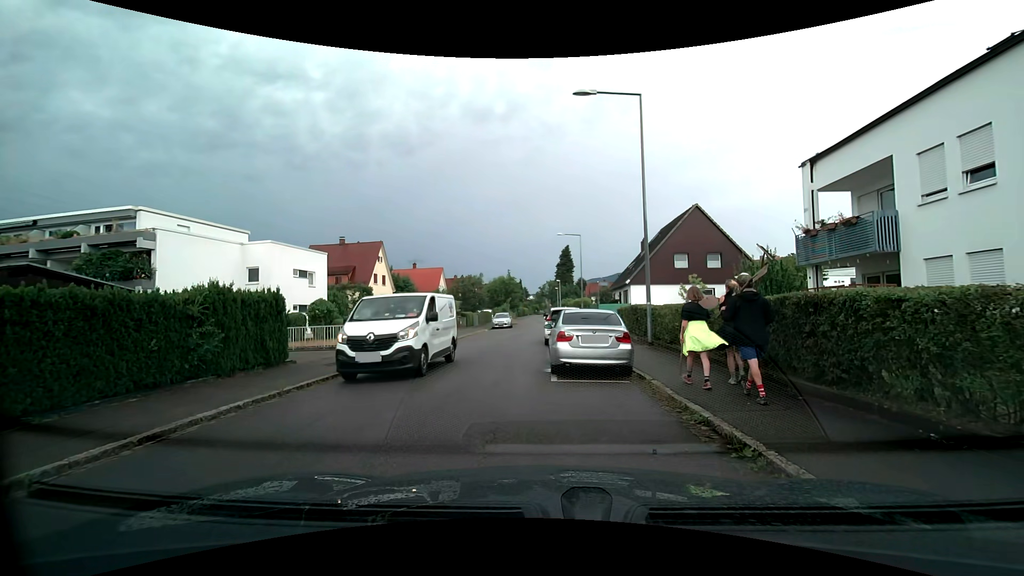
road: residential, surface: asphalt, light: Day
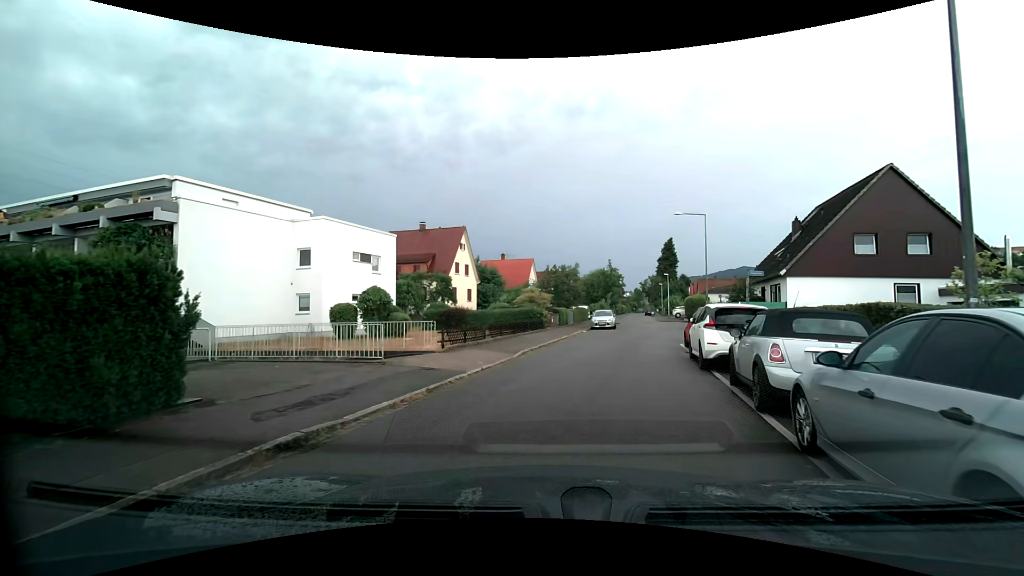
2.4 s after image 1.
(-0.5, +8.7) m; -8°
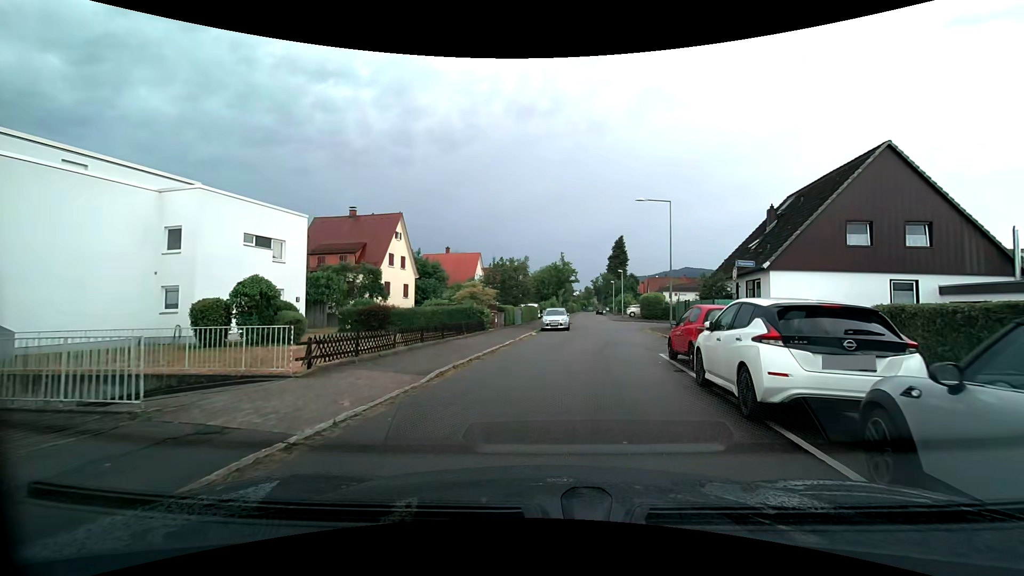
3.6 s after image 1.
(0.0, +5.8) m; +2°
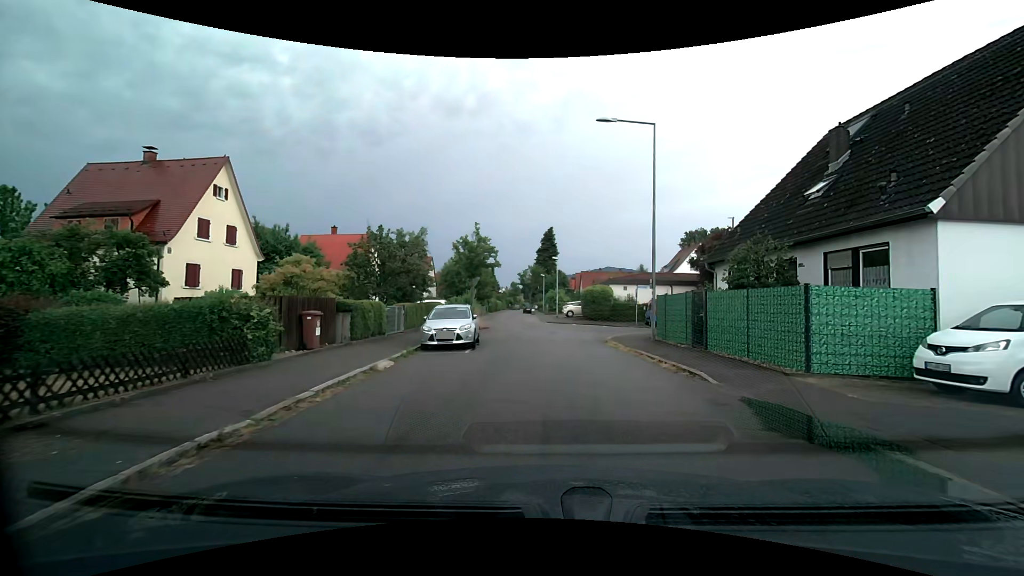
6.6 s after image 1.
(+1.2, +15.6) m; +8°
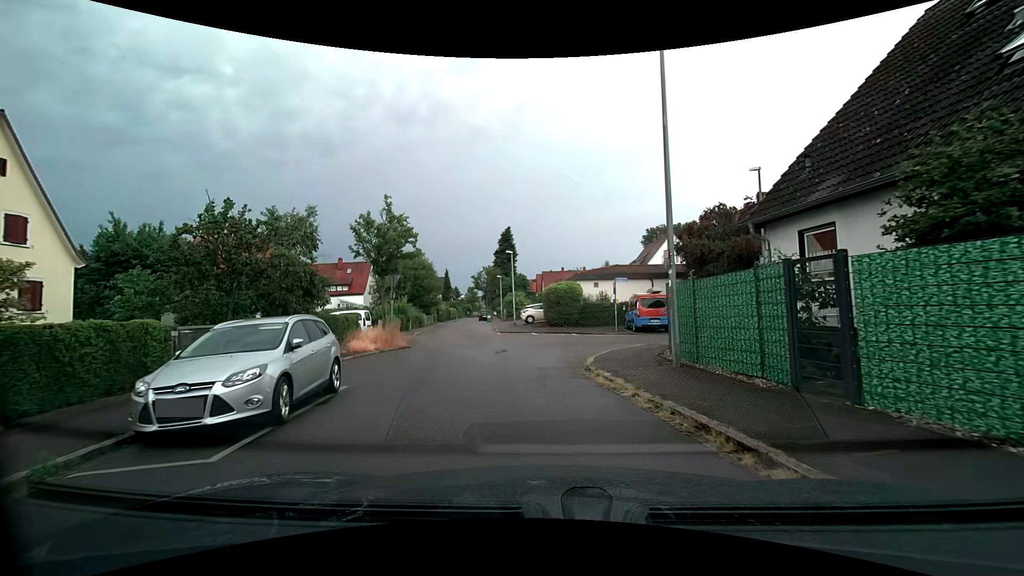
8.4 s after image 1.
(+0.7, +9.6) m; +5°
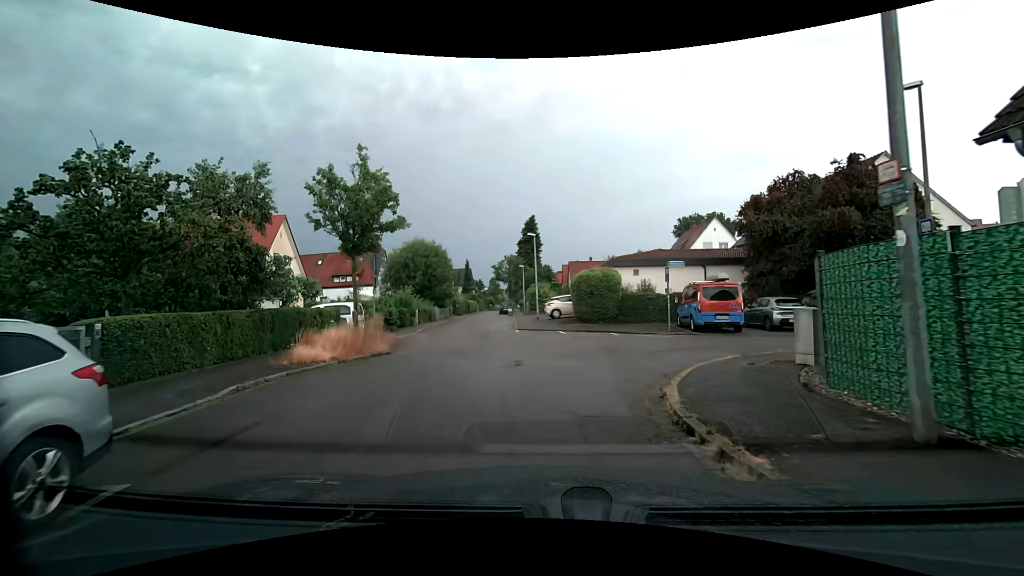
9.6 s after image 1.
(-0.1, +6.0) m; -2°
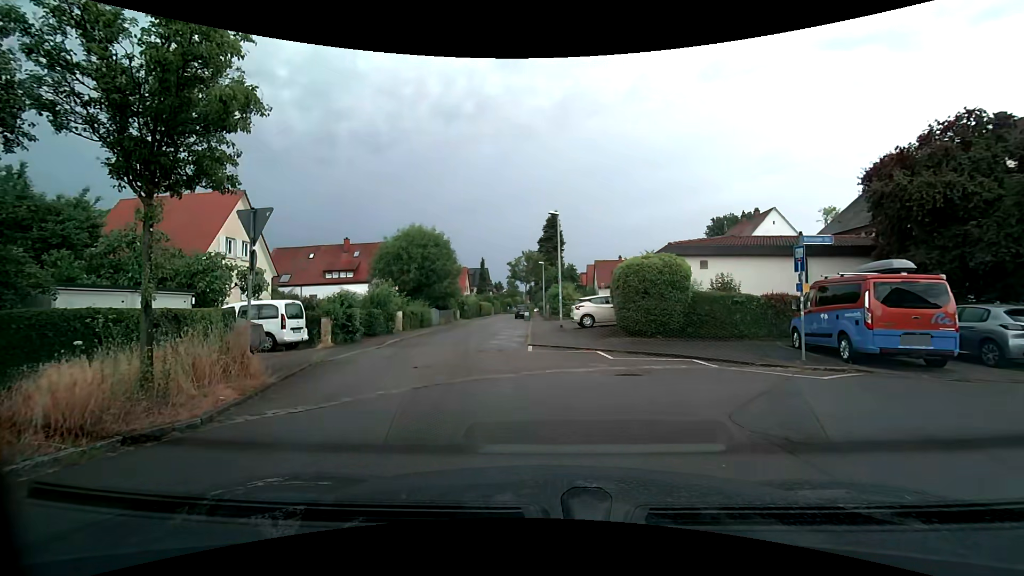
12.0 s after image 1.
(-0.2, +8.9) m; -3°
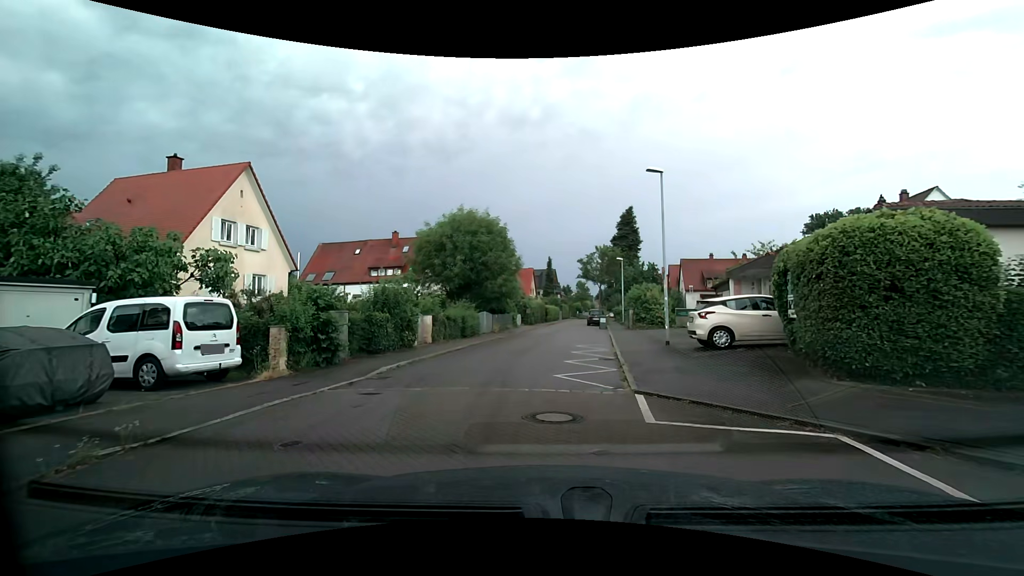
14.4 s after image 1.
(-0.2, +9.0) m; -6°
(0, +10) (-1, +20) (0, +30) (0, +40) (+1, +50) (+2, +60) (+4, +70) (+5, +80) (+6, +90) (+7, +100) m
